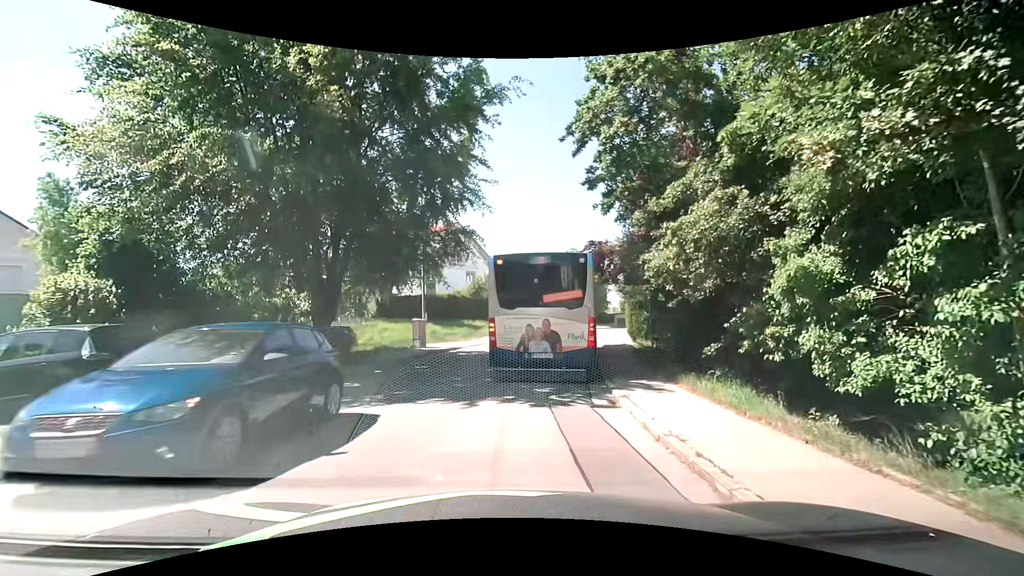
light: Day
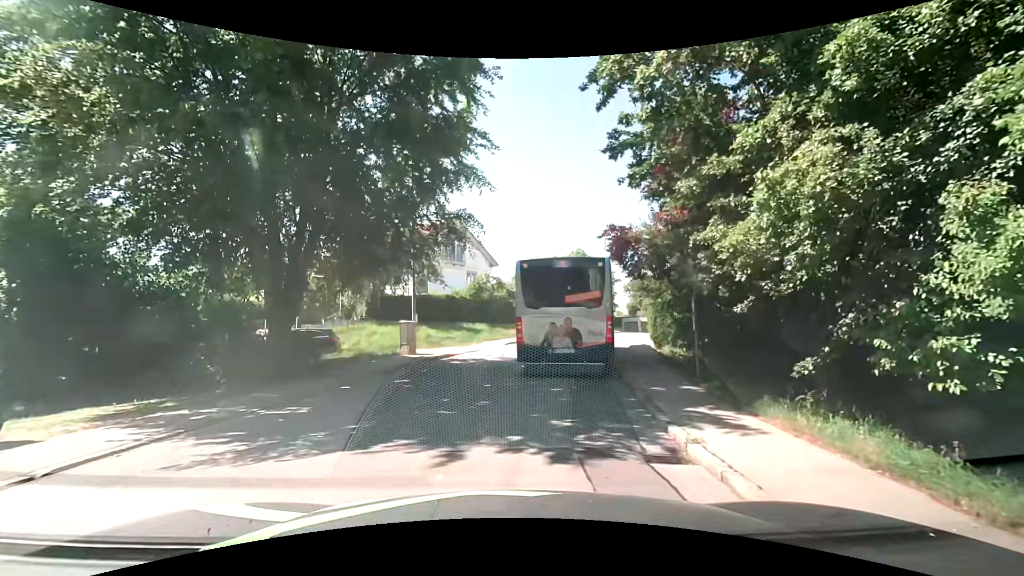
(-0.1, +3.2) m; +1°
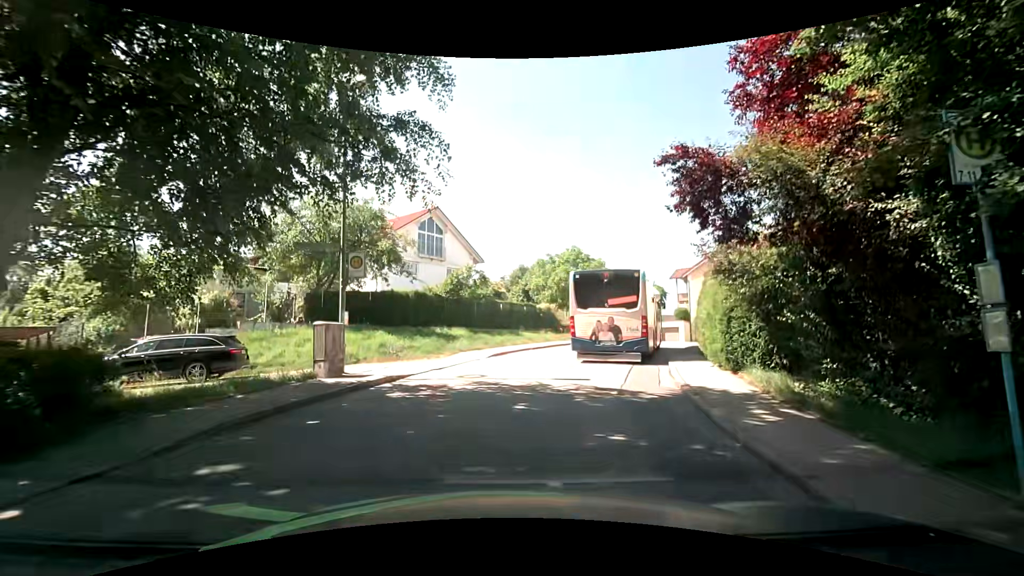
(-0.3, +7.5) m; -1°
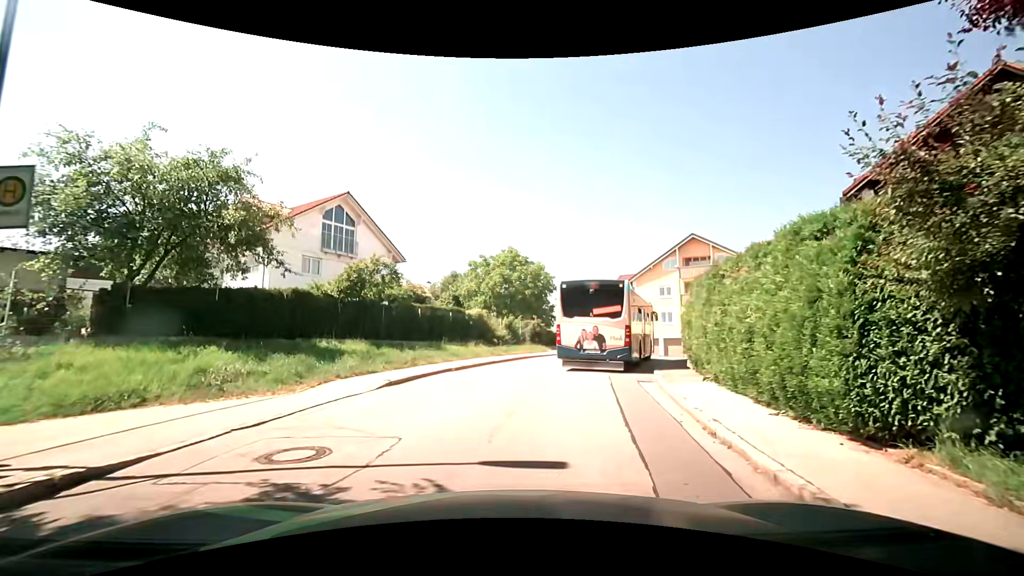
(+0.4, +7.0) m; +6°
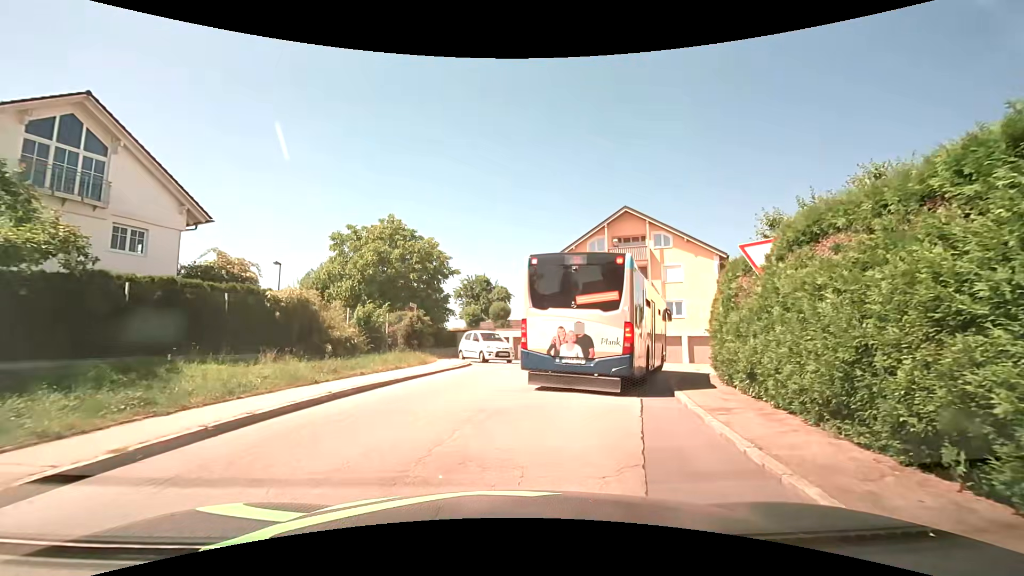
(+1.4, +13.0) m; +13°
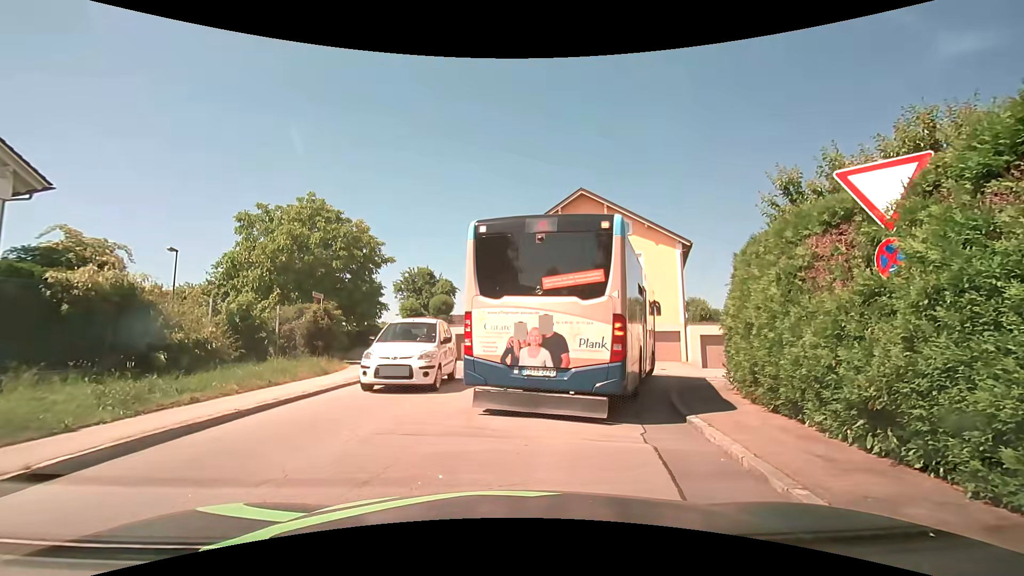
(+0.2, +4.4) m; +5°
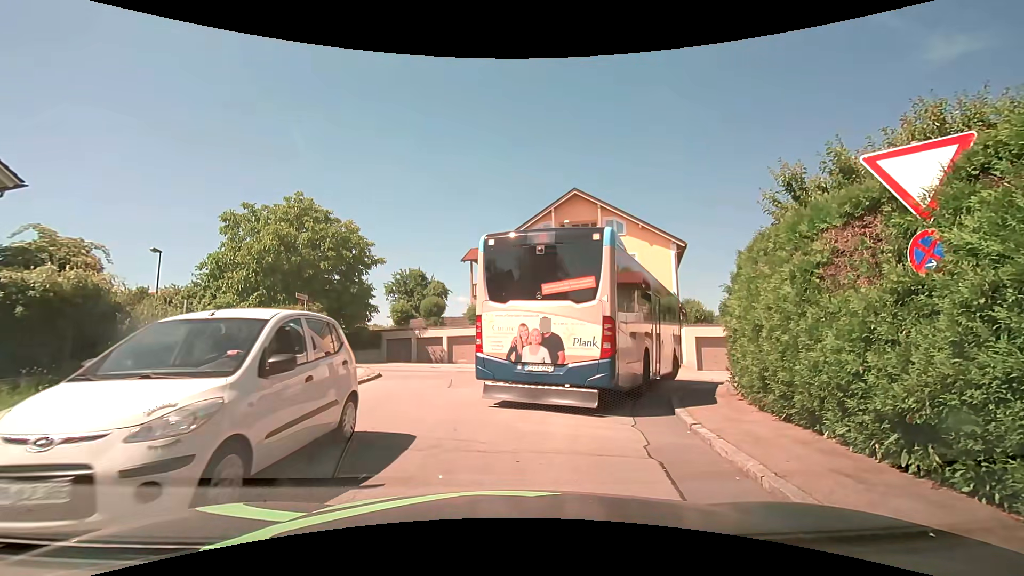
(0.0, +0.6) m; 0°
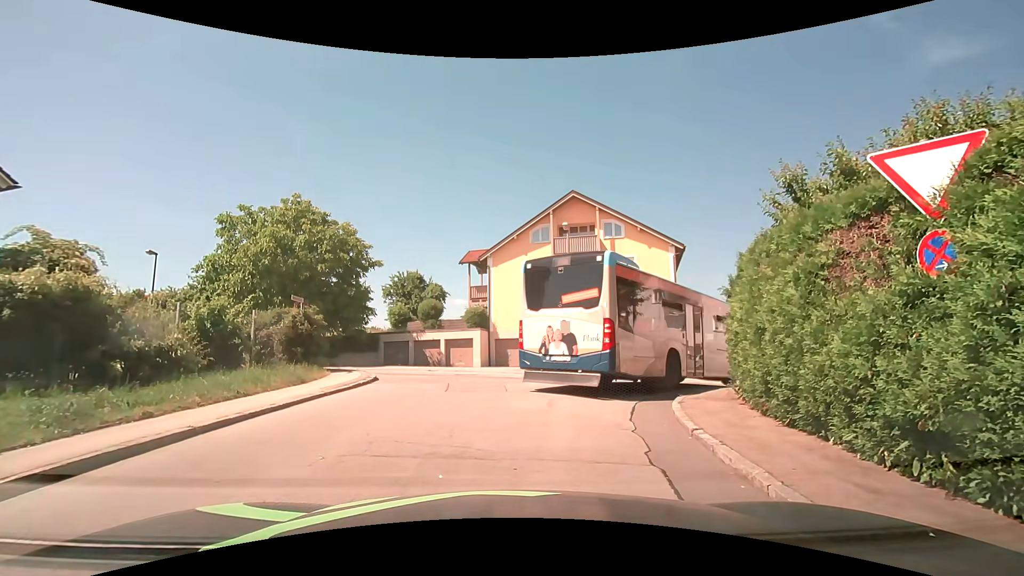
(0.0, +0.2) m; 0°
(+1, +10) (+6, +18) (+15, +19) (+25, +16) (+35, +13) (+44, +10) (+54, +7) (+64, +5) (+73, +2) (+83, -1) m
